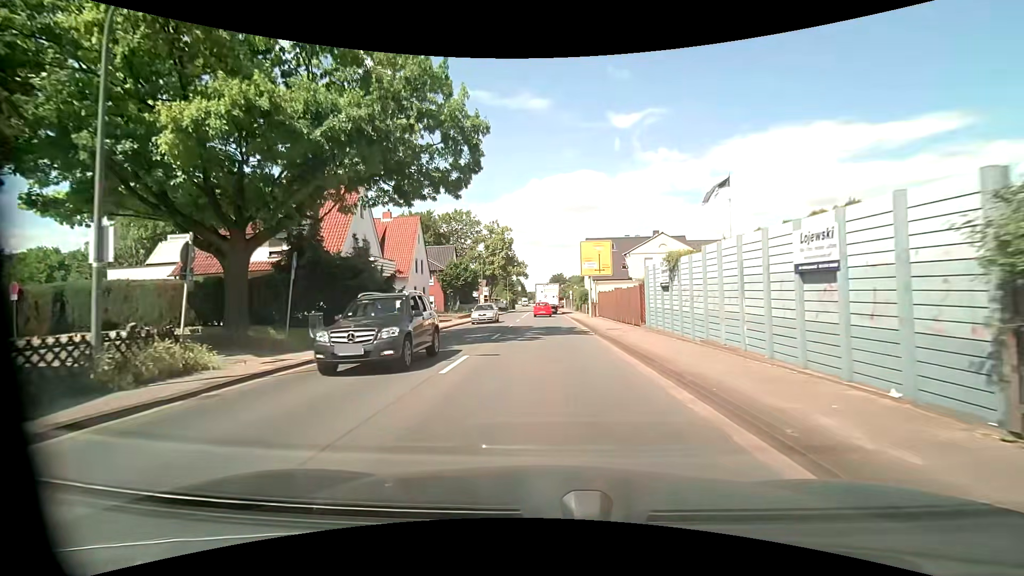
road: primary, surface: asphalt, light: Day
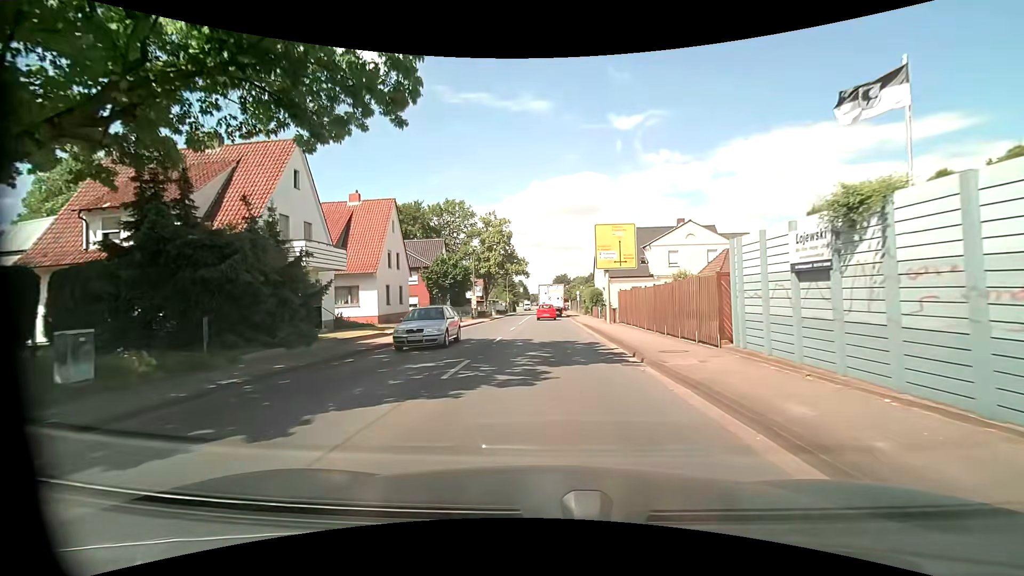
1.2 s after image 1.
(-0.1, +9.4) m; -1°
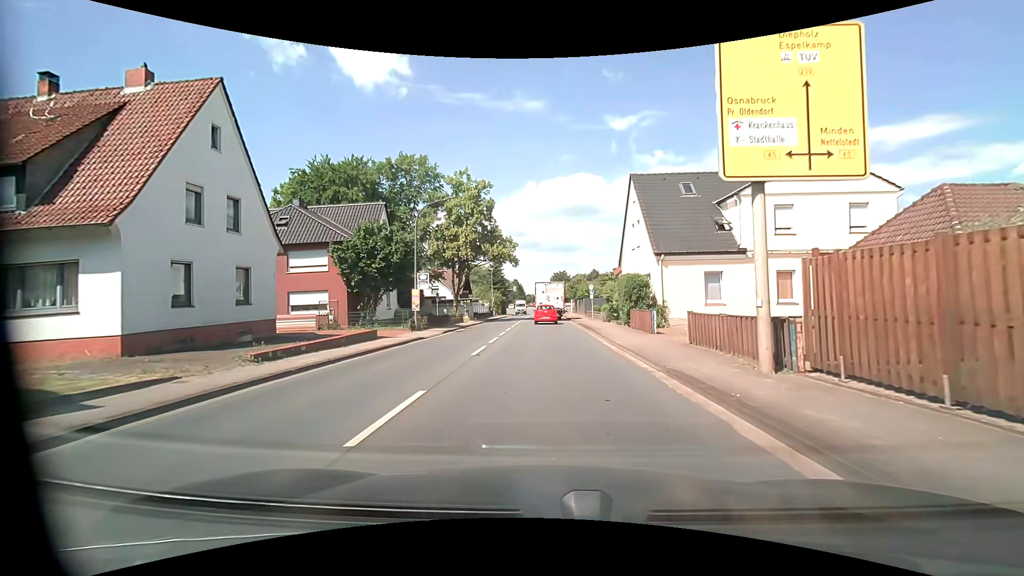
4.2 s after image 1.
(+0.2, +22.2) m; +1°
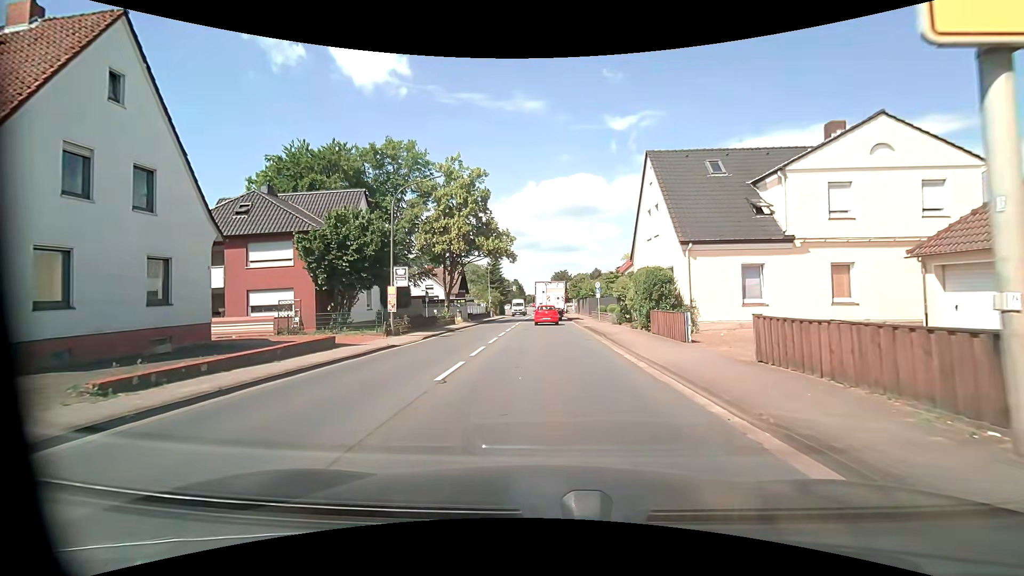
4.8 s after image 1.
(0.0, +4.7) m; 0°
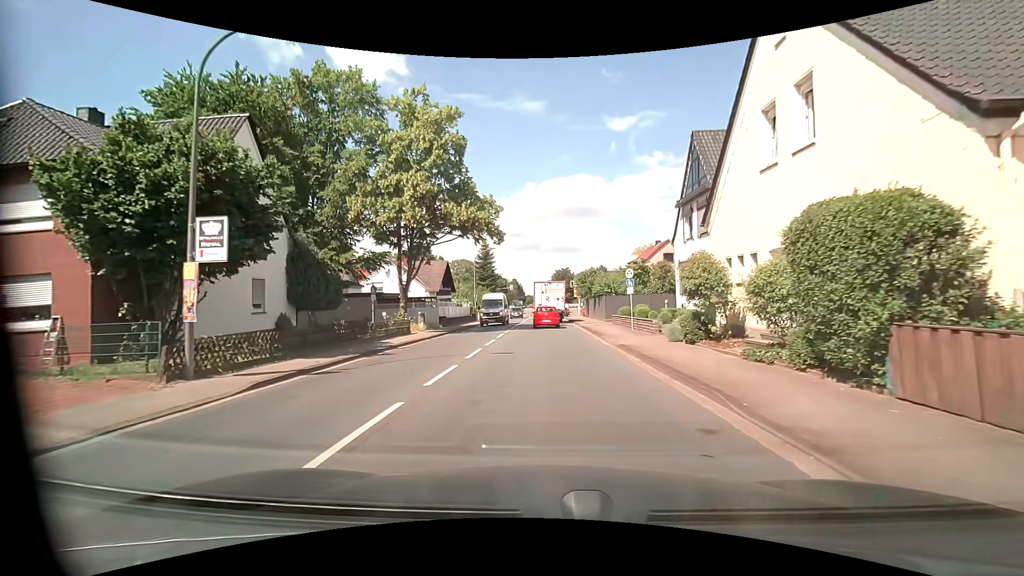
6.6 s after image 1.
(-0.1, +14.1) m; 0°
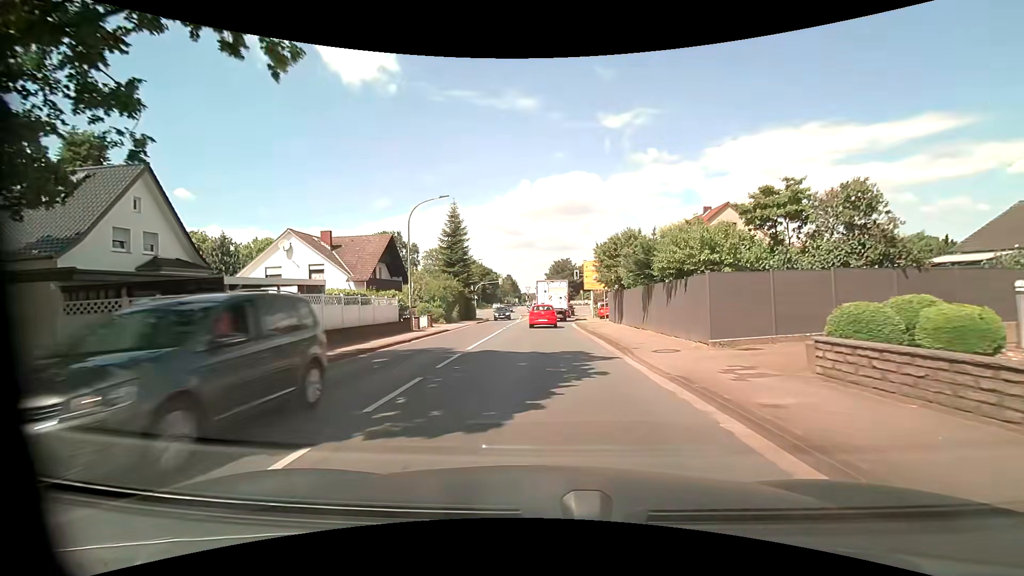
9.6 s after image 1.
(+0.2, +24.9) m; 0°
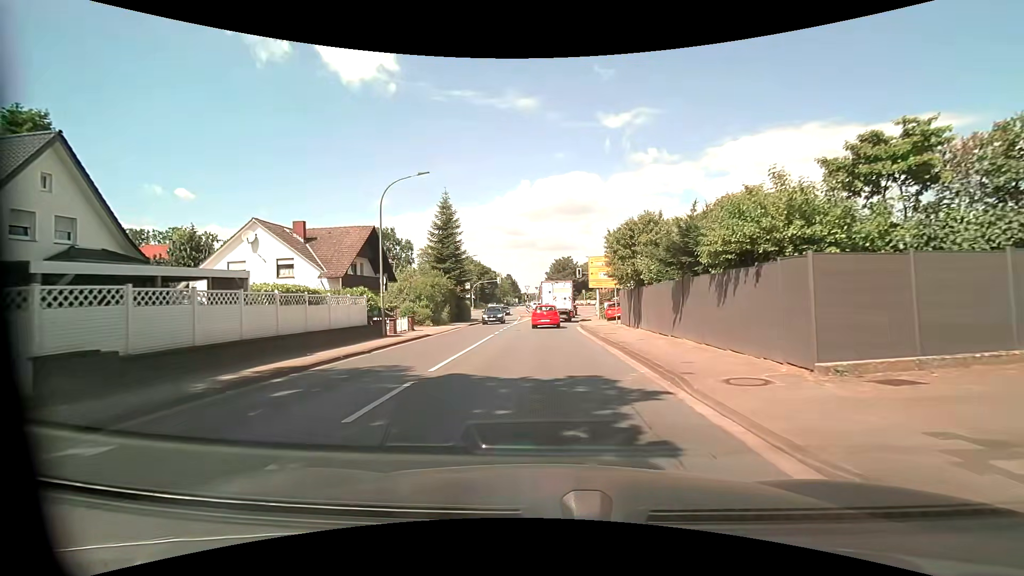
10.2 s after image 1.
(0.0, +5.1) m; 0°
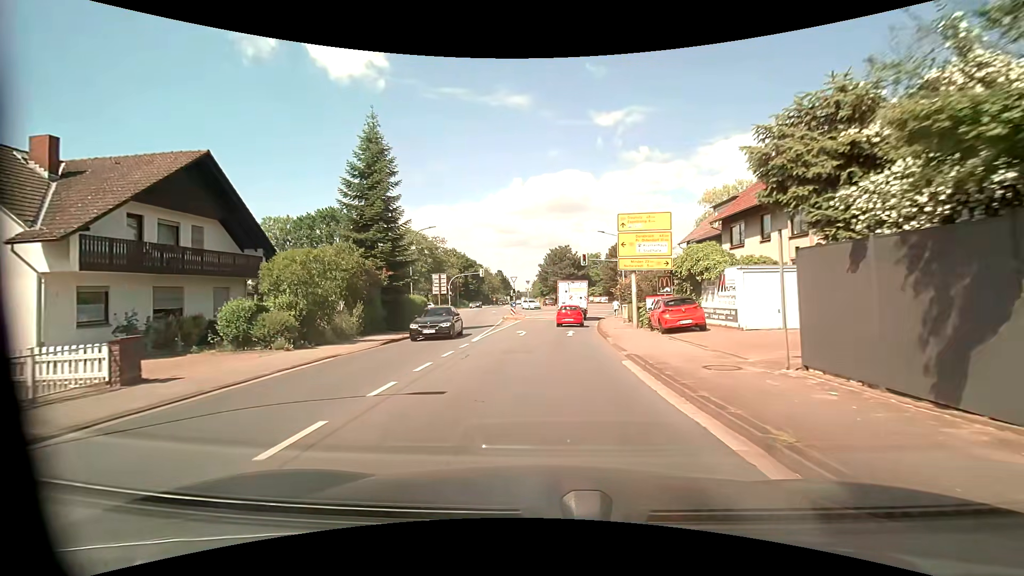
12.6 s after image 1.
(+0.2, +20.3) m; +1°
(0, +10) (+1, +20) (+1, +30) (+2, +40) (+4, +50) (+6, +60) (+11, +68) (+19, +73) (+29, +75) (+39, +77) m
